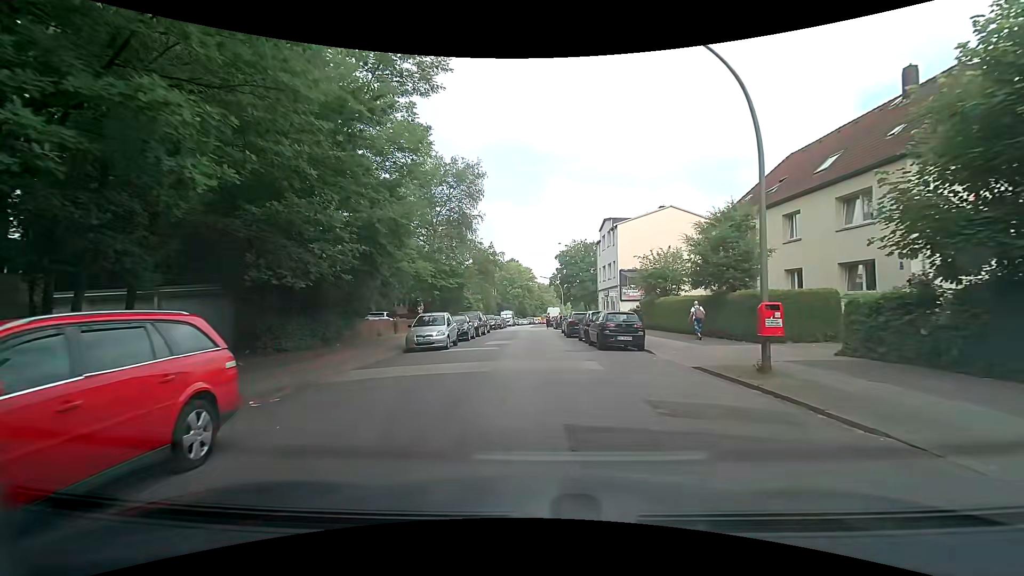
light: Day
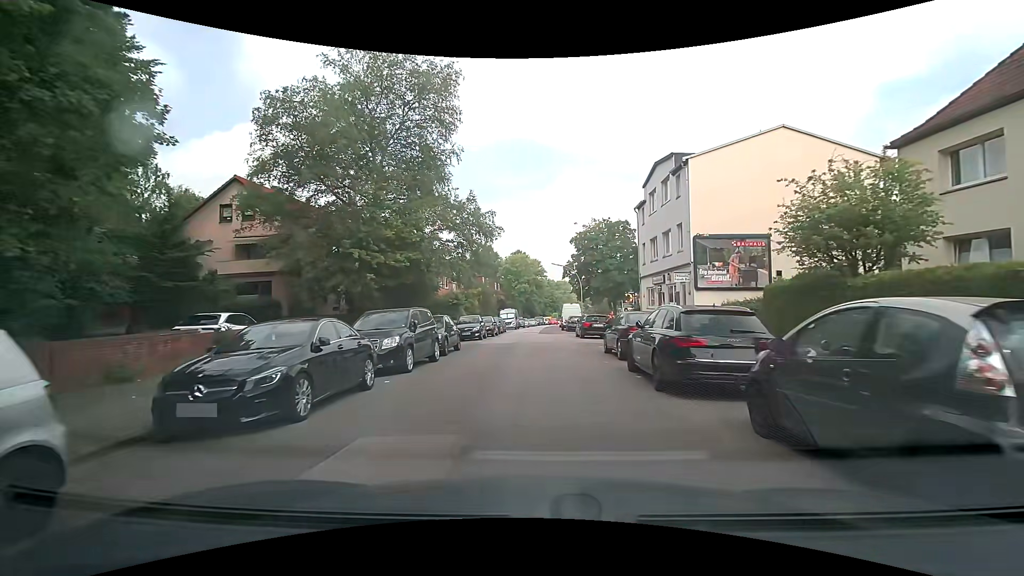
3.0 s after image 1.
(-0.3, +19.2) m; -1°
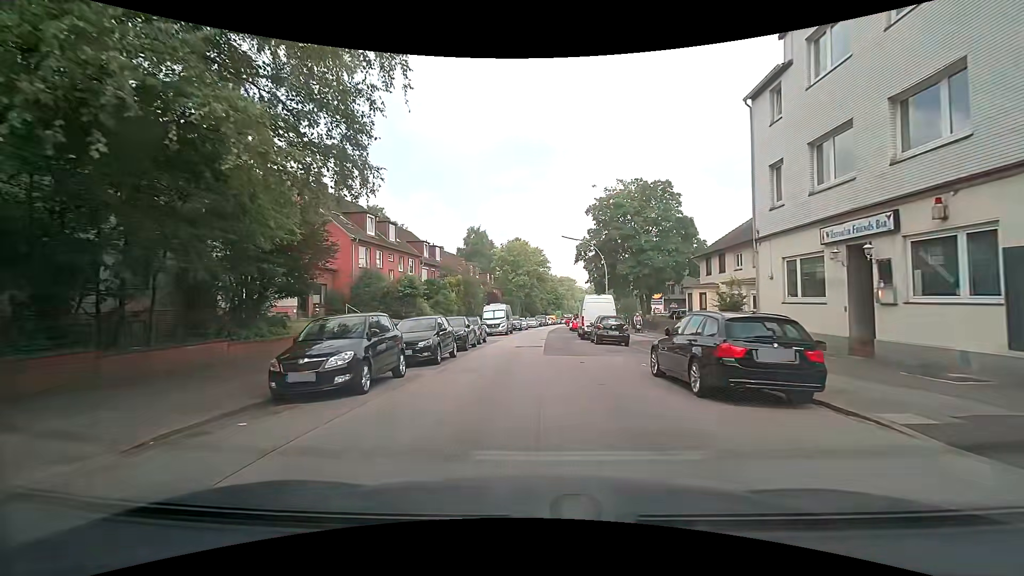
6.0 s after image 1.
(-0.5, +20.4) m; -1°
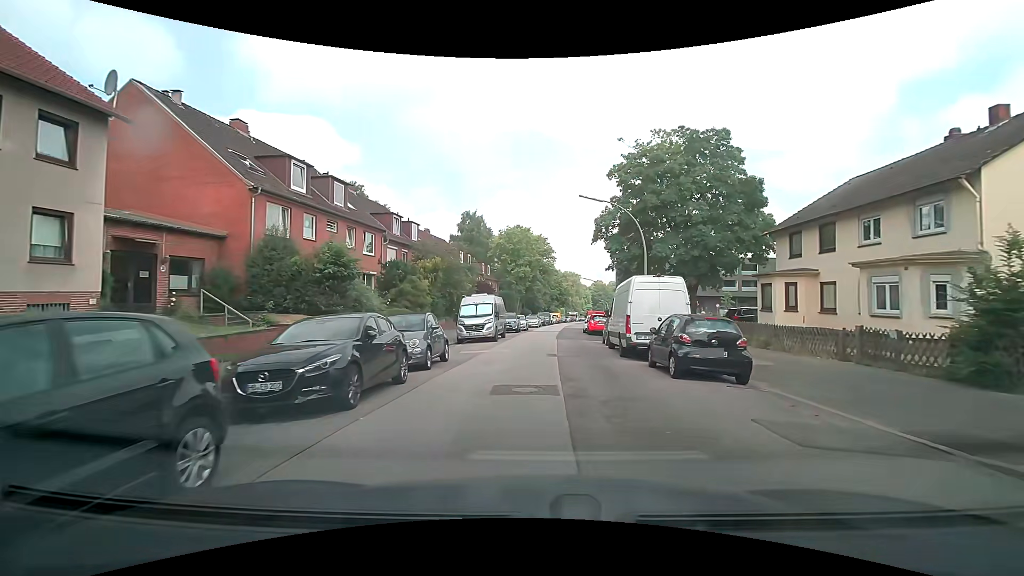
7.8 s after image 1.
(-0.1, +13.2) m; 0°
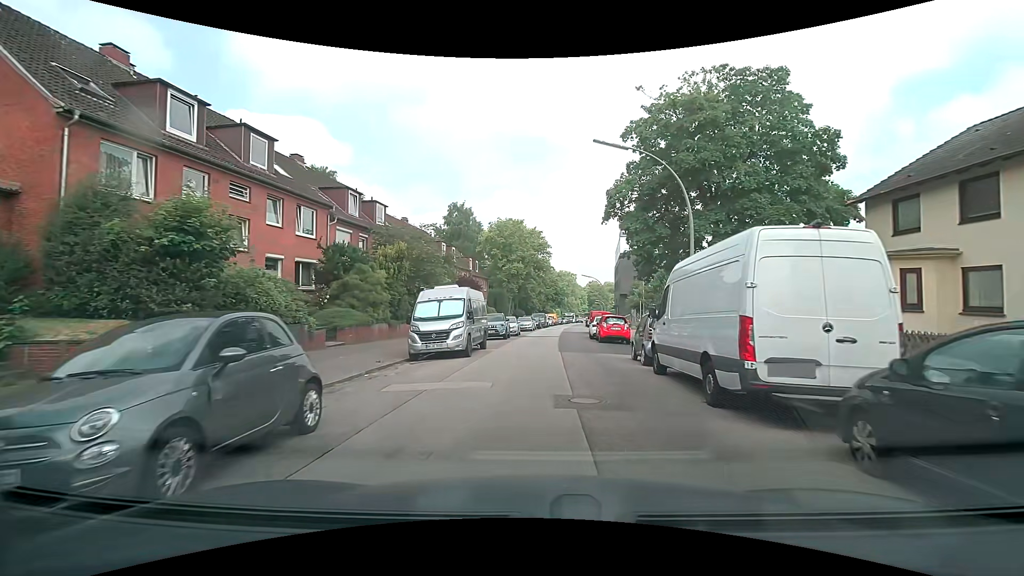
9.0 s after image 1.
(-0.1, +8.9) m; -1°
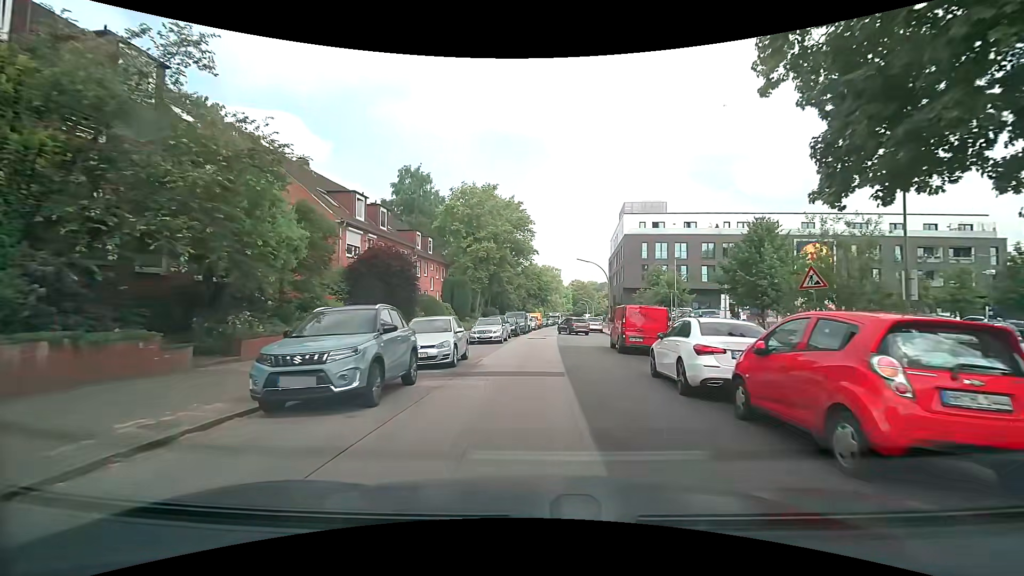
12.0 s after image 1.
(+0.8, +22.3) m; +3°
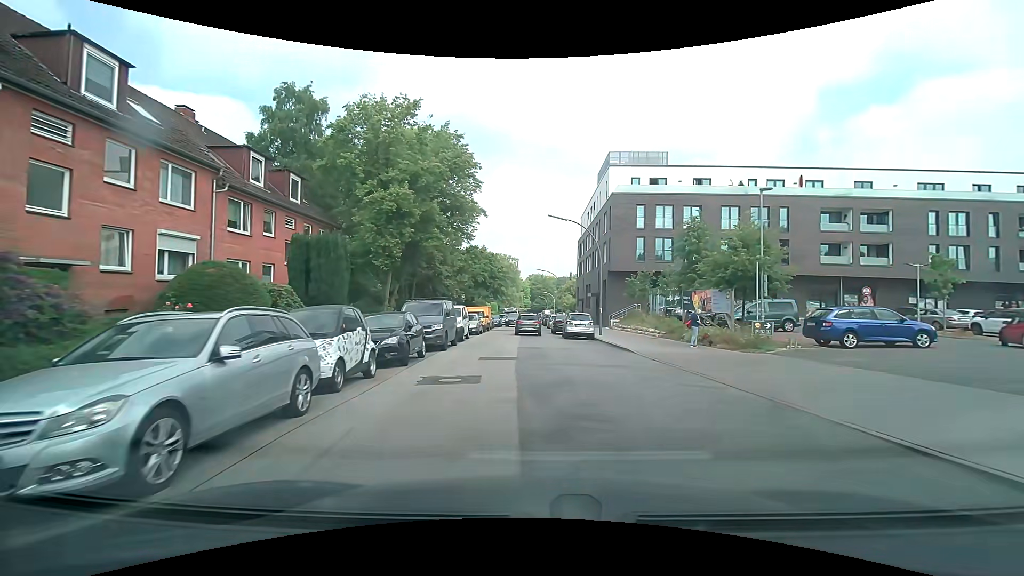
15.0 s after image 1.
(+0.8, +22.5) m; +5°
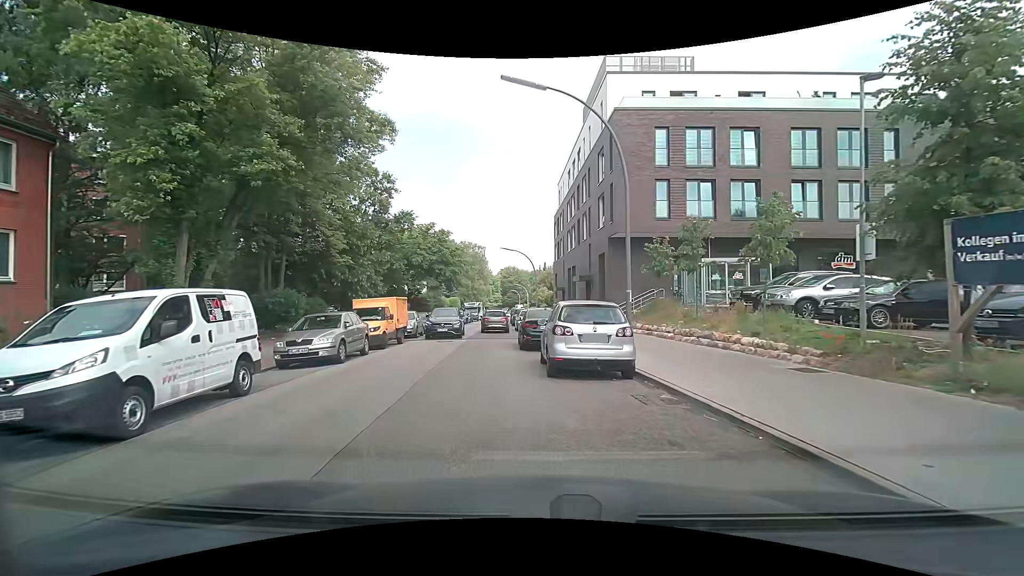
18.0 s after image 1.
(+0.9, +18.7) m; +2°
(-1, +10) (-2, +20) (-2, +30) (-2, +40) (-3, +50) (-4, +60) (-4, +70) (-4, +80) (-4, +90) (-4, +100) m
